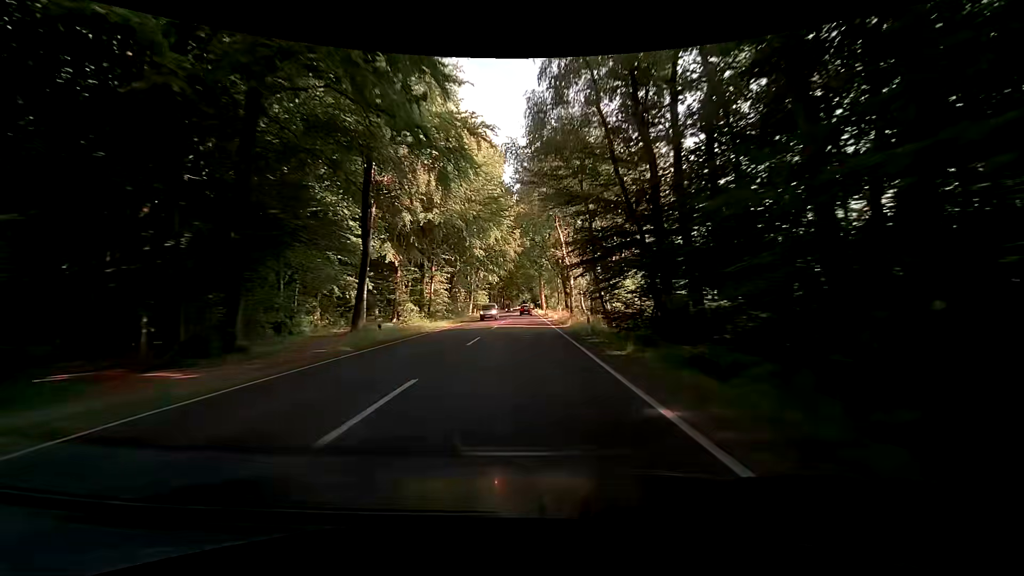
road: primary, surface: asphalt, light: Day
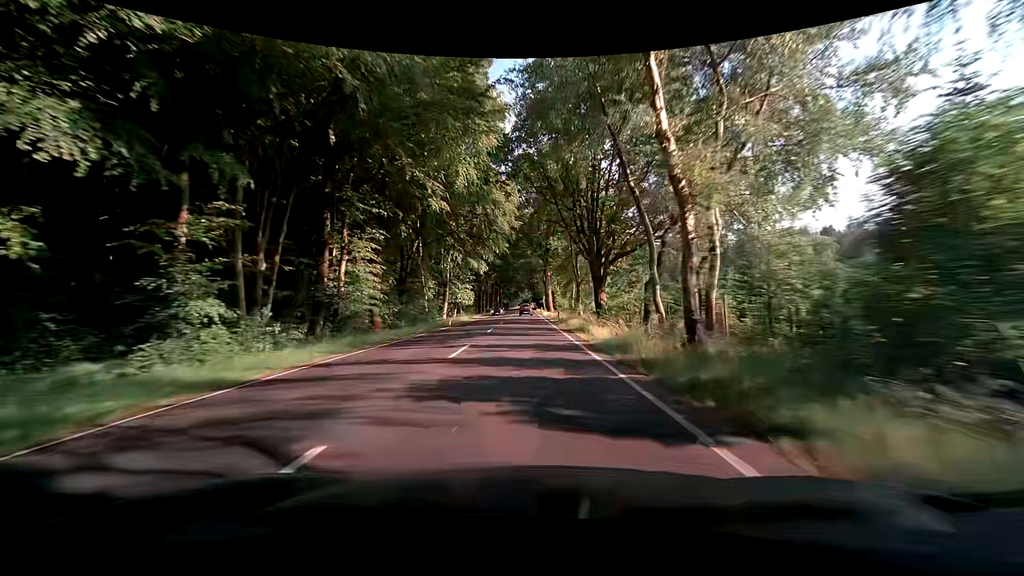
(-0.1, +28.7) m; 0°
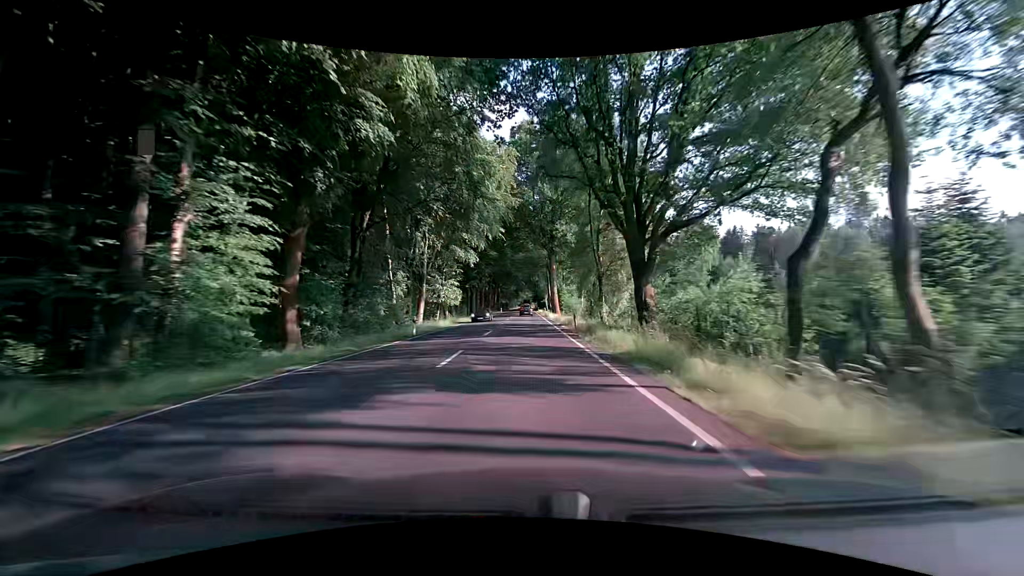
(-0.1, +14.2) m; -1°
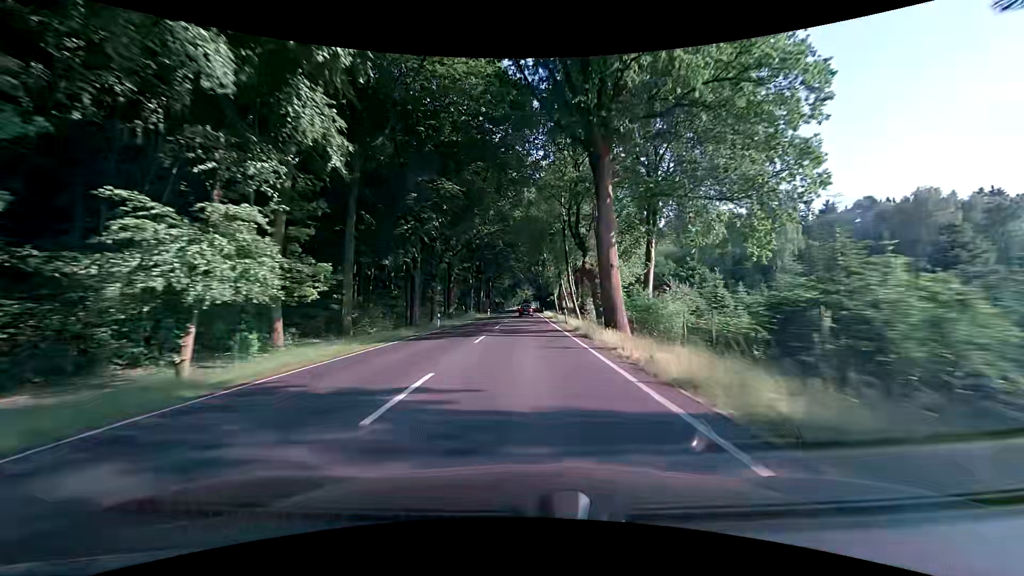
(+0.3, +42.2) m; 0°
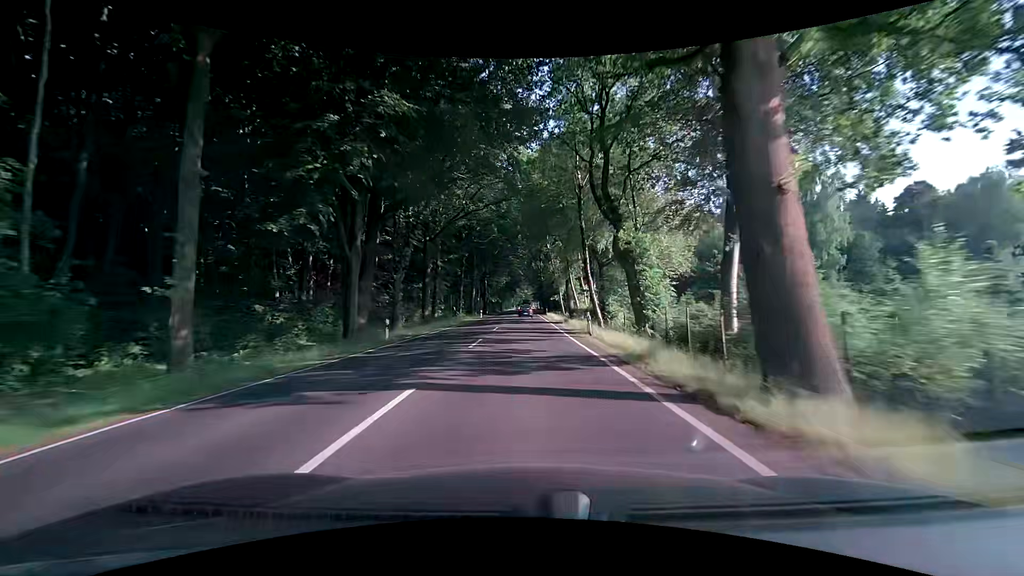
(+0.1, +14.0) m; 0°
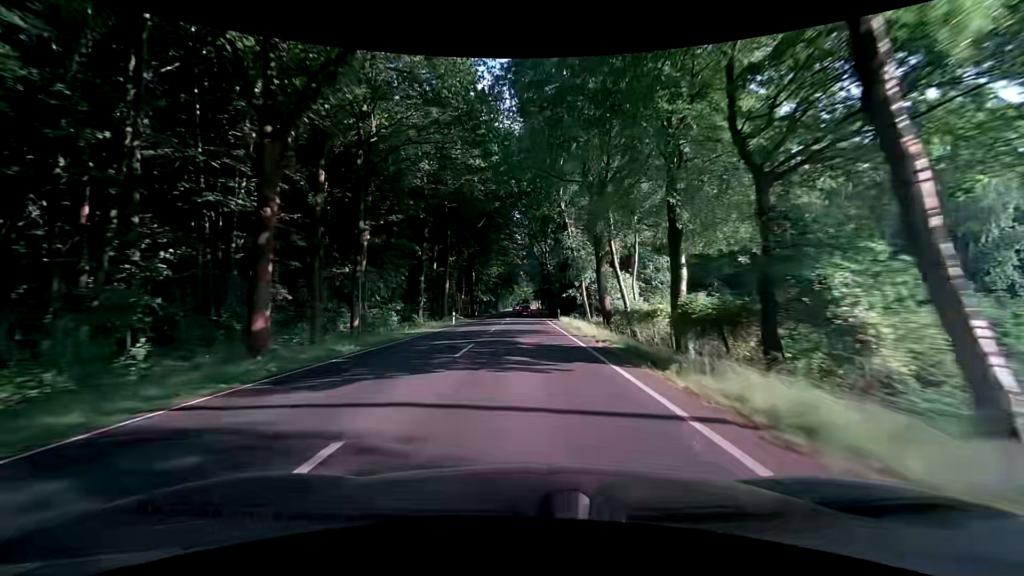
(+0.1, +27.8) m; 0°
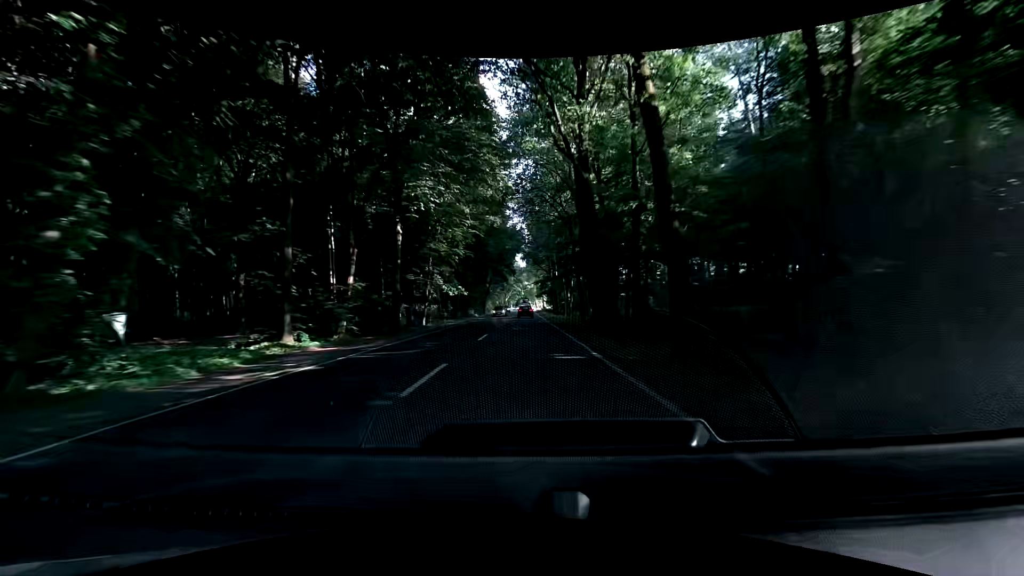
(-0.1, +54.9) m; -1°
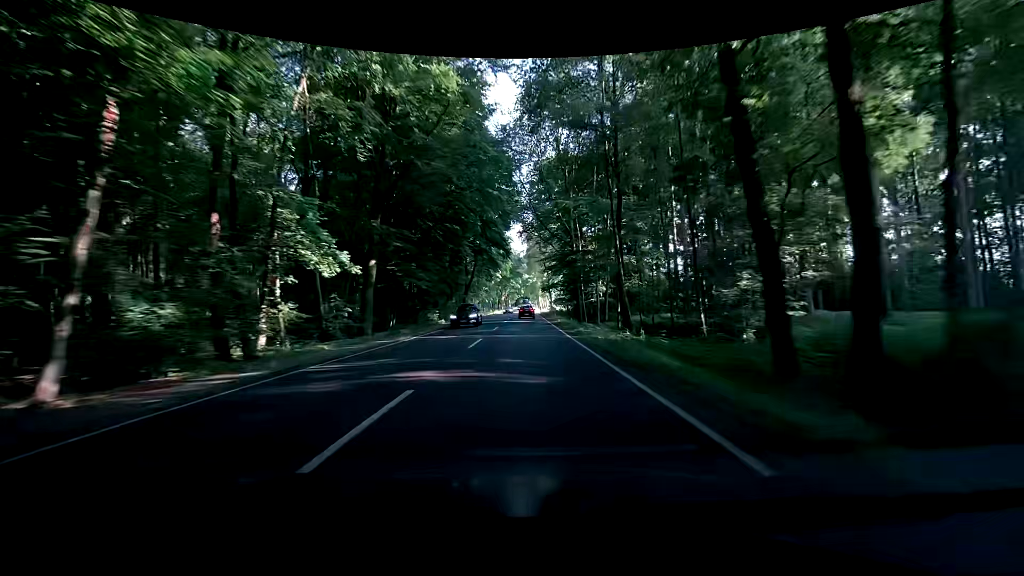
(+0.2, +40.5) m; +1°
(0, +10) (0, +20) (0, +30) (0, +40) (-1, +50) (-1, +60) (-1, +70) (-1, +80) (-1, +90) (-1, +100) m
